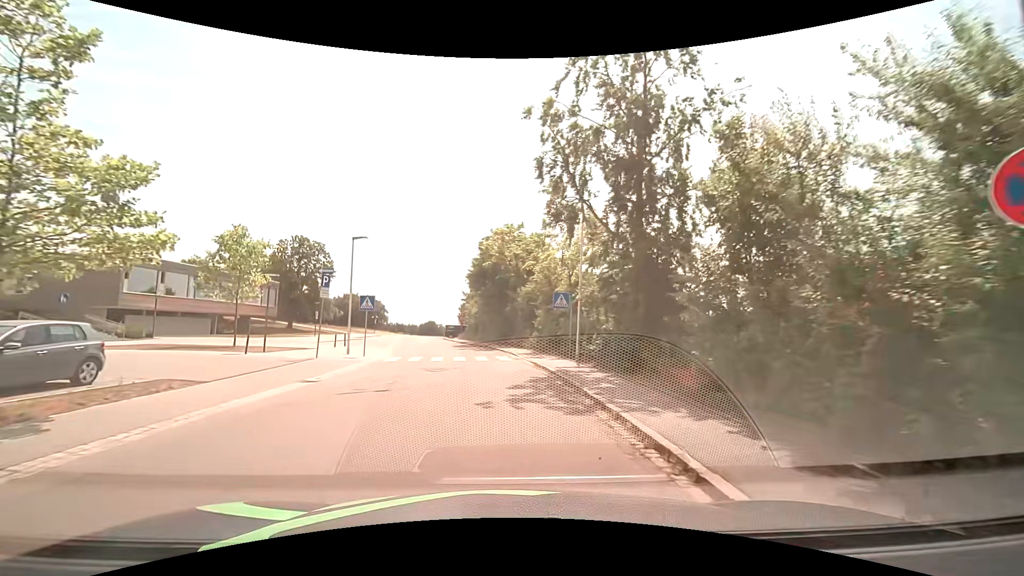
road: residential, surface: asphalt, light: Day
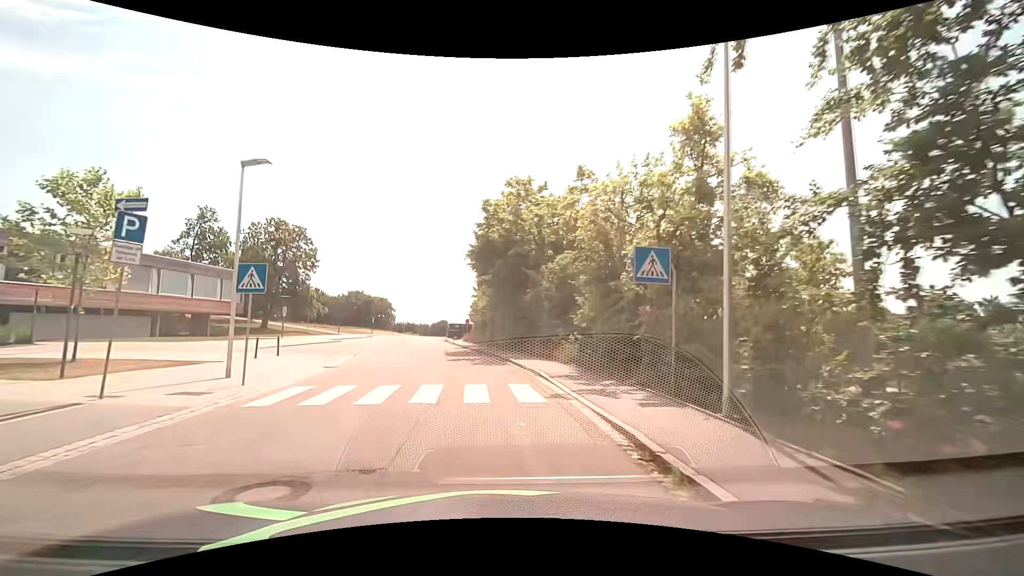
(-0.2, +12.5) m; -2°
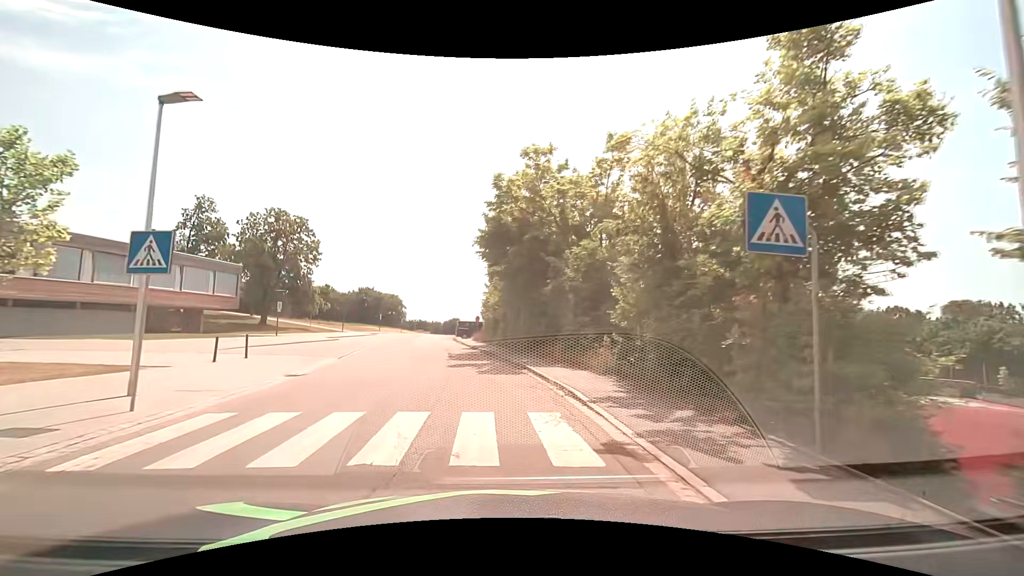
(0.0, +4.2) m; -1°
